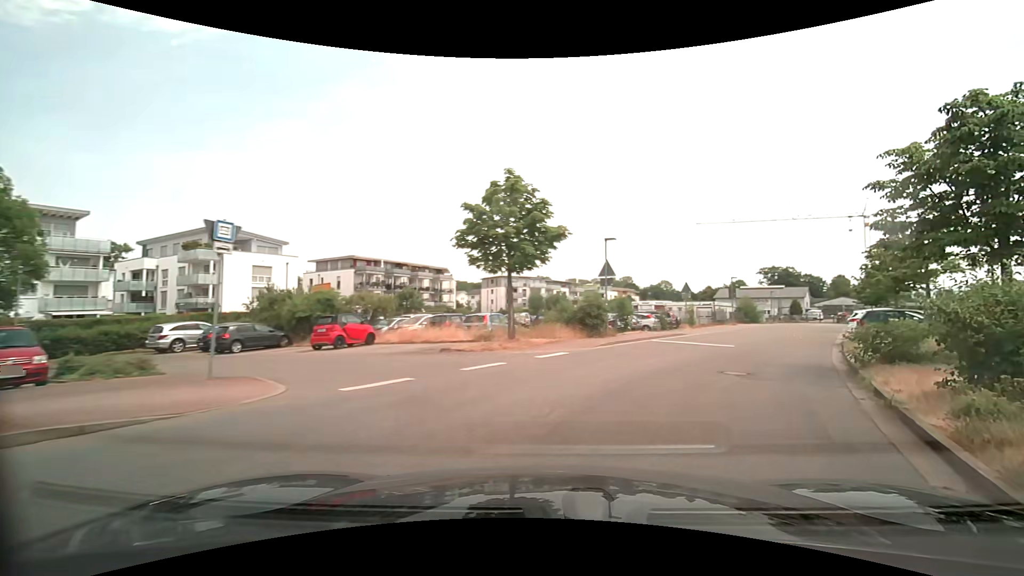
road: unclassified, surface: asphalt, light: Day
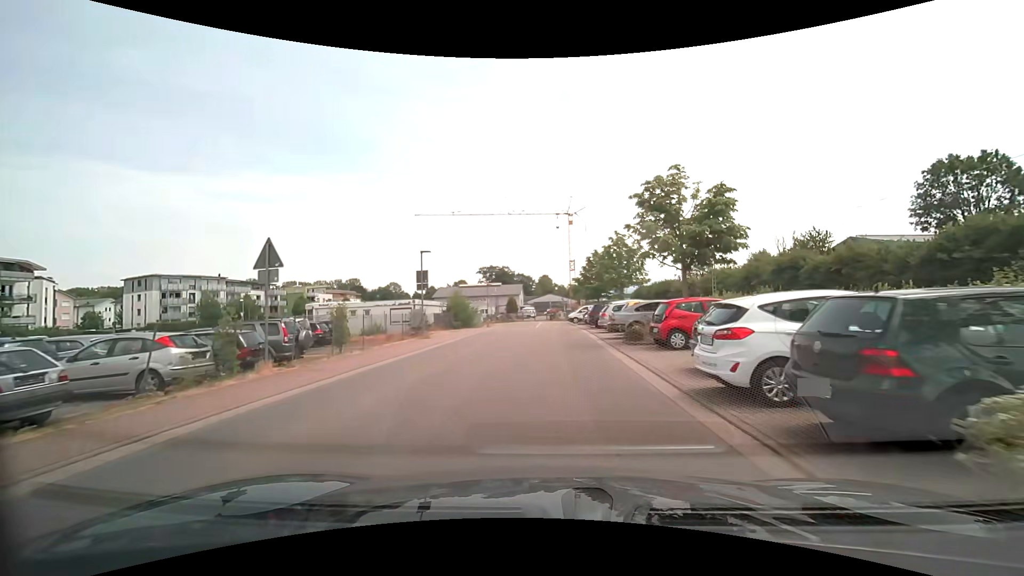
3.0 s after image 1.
(+8.6, +21.0) m; +32°
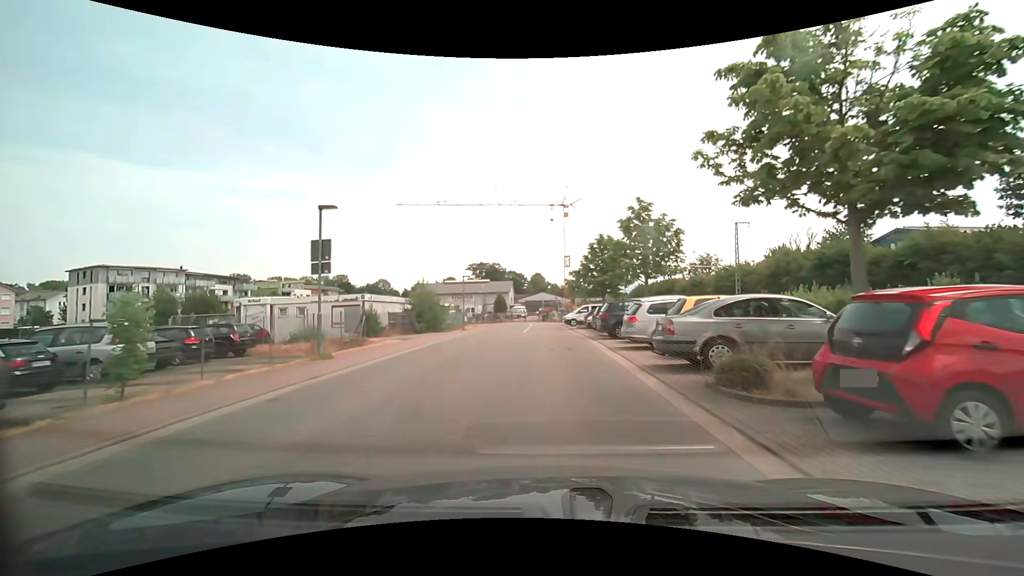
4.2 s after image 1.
(+0.2, +10.0) m; +1°
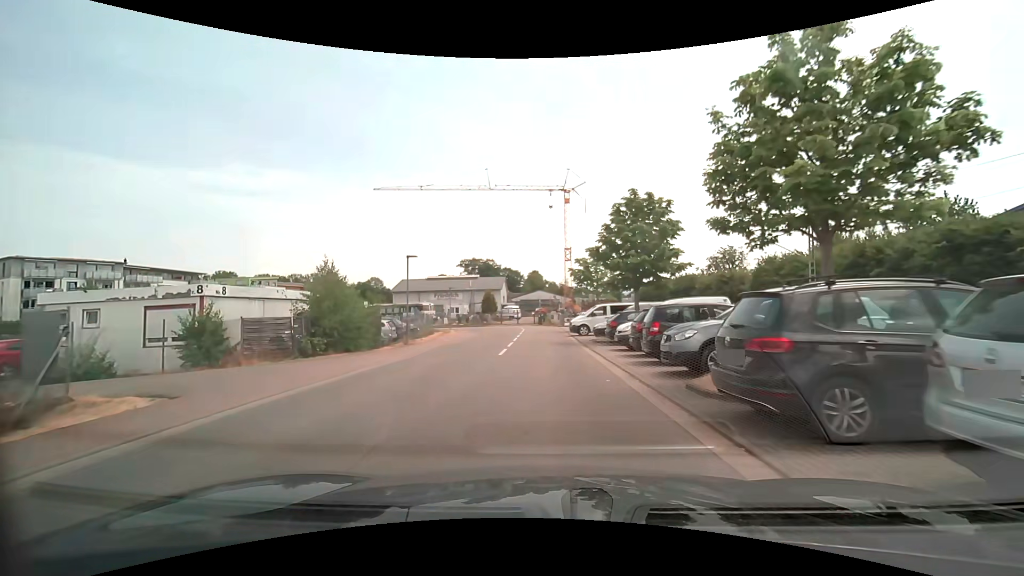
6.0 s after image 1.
(+0.1, +14.6) m; 0°
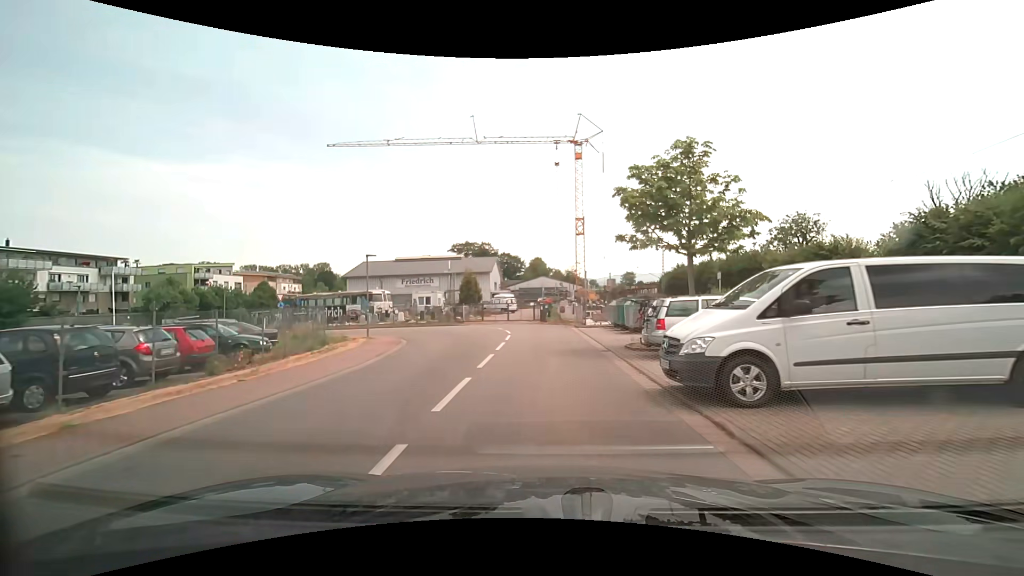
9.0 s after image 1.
(-0.1, +23.3) m; 0°
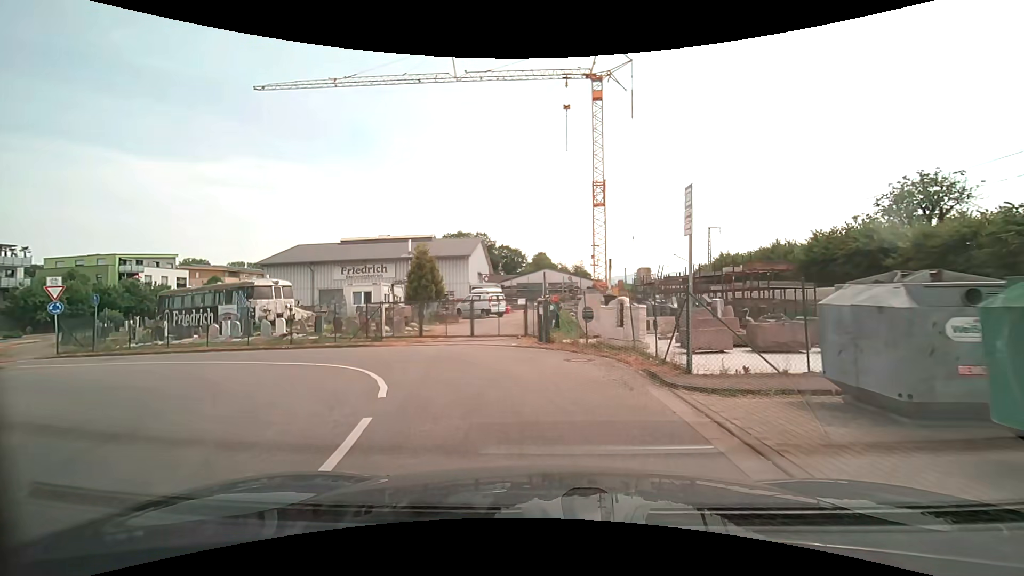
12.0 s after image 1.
(-0.1, +21.3) m; -1°
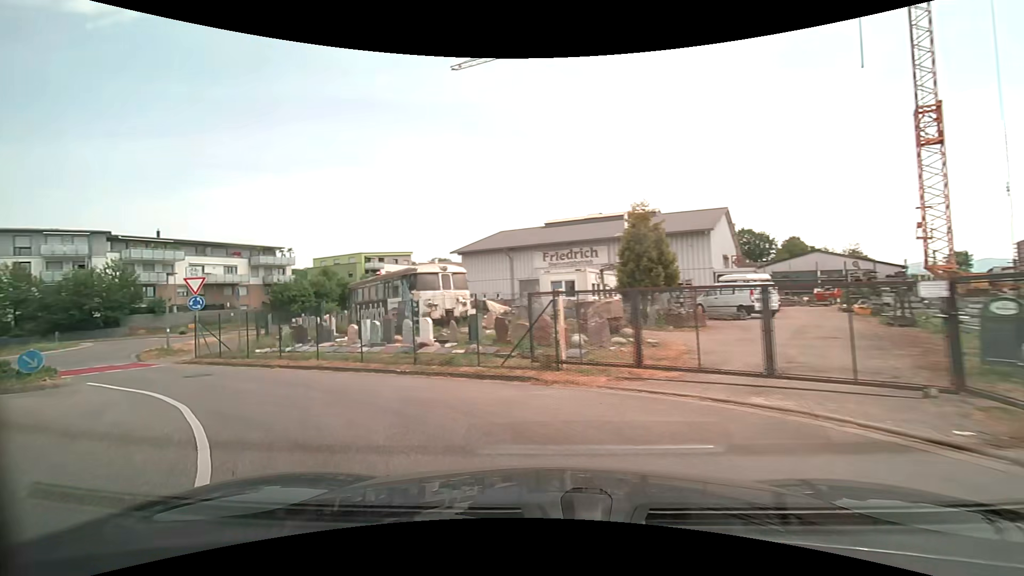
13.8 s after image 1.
(-1.3, +11.0) m; -22°
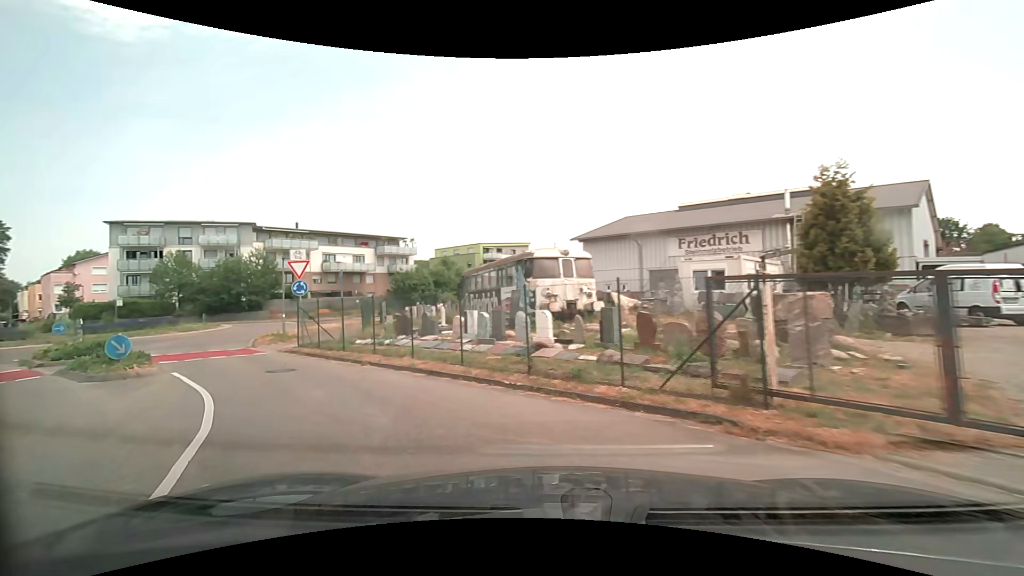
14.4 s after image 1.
(-0.4, +3.6) m; -13°
(-3, +9) (-10, +17) (-17, +24) (-21, +32) (-22, +42) (-19, +52) (-15, +61) (-11, +70) (-6, +79) (0, +87) m
